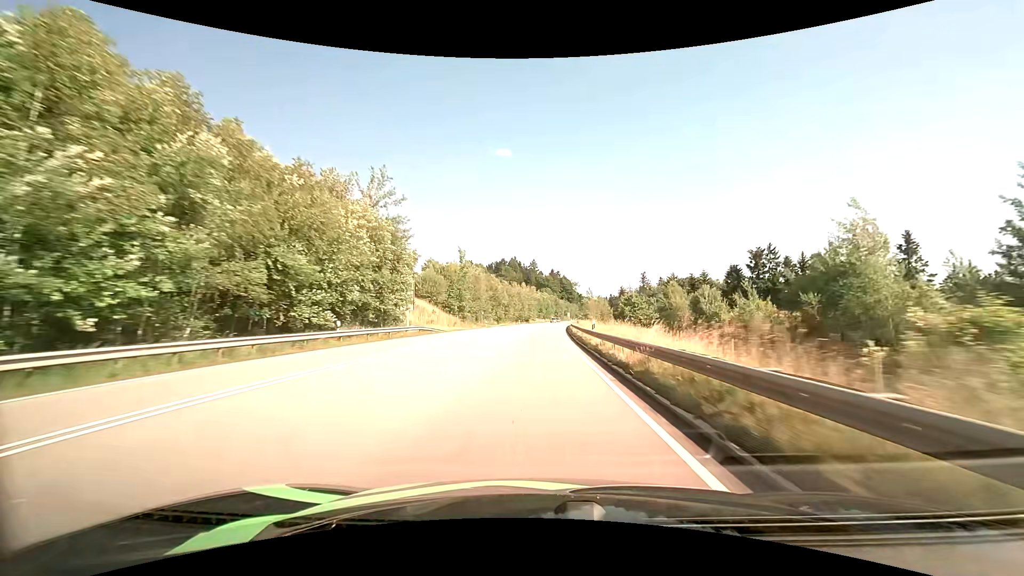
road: primary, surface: asphalt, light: Day
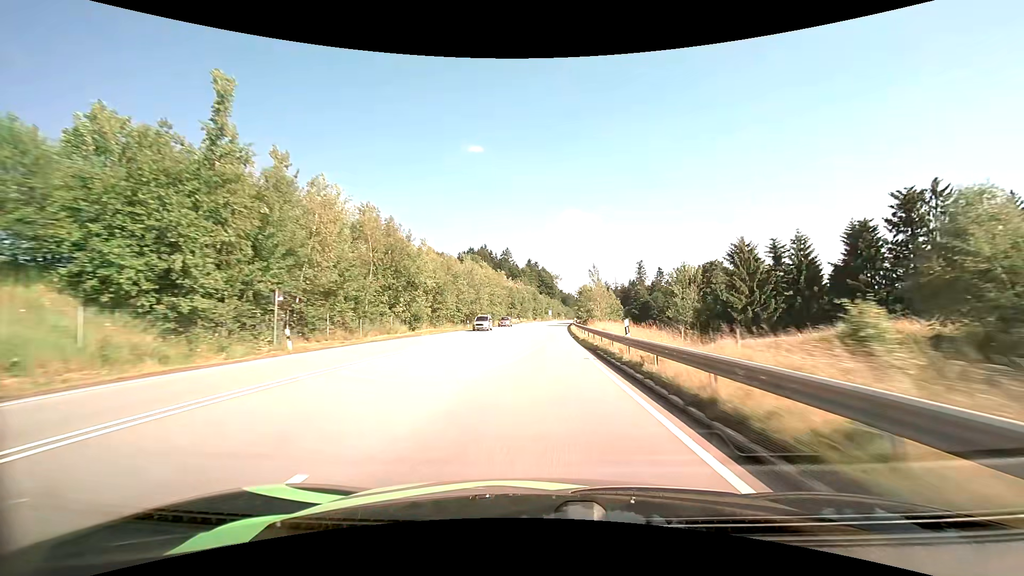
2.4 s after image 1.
(+1.3, +58.4) m; +3°
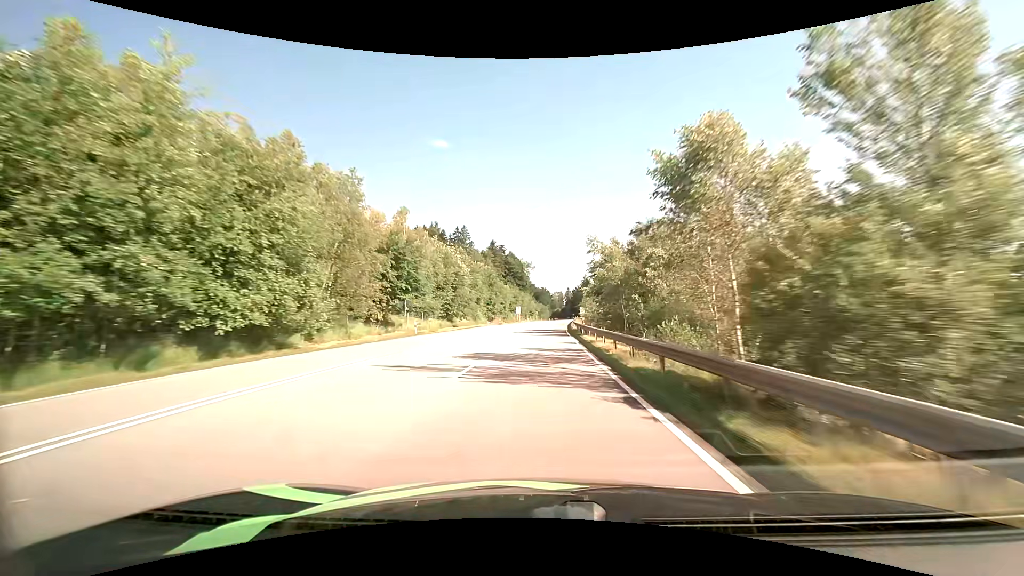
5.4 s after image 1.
(+2.3, +73.0) m; +3°
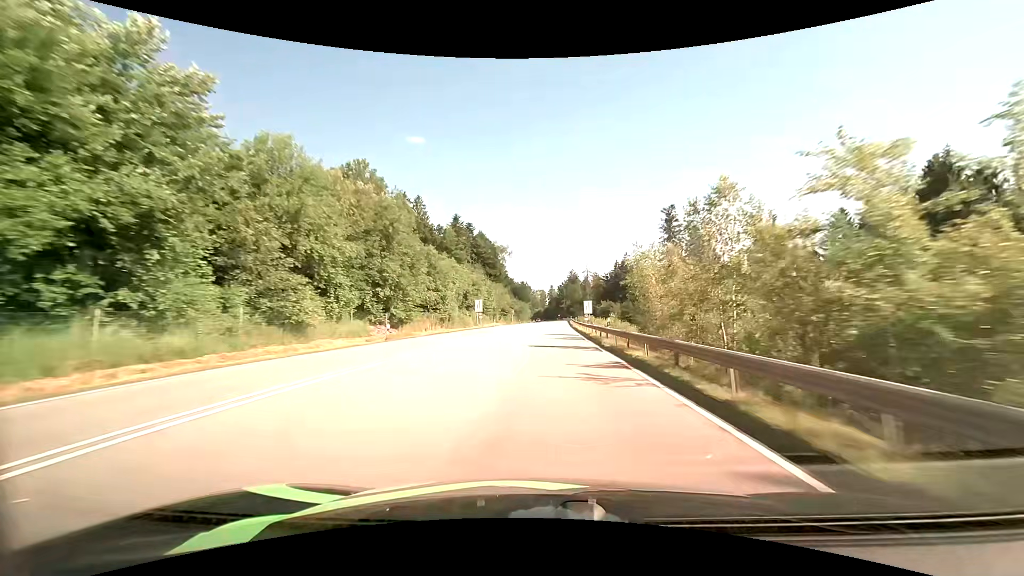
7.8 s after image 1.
(+0.9, +58.8) m; +2°
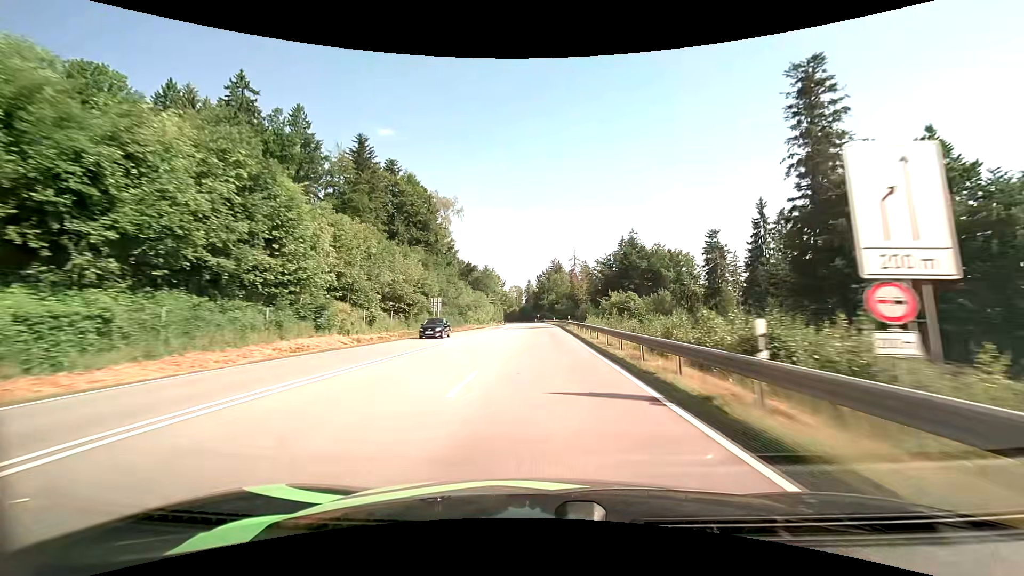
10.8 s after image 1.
(+2.6, +74.4) m; +3°
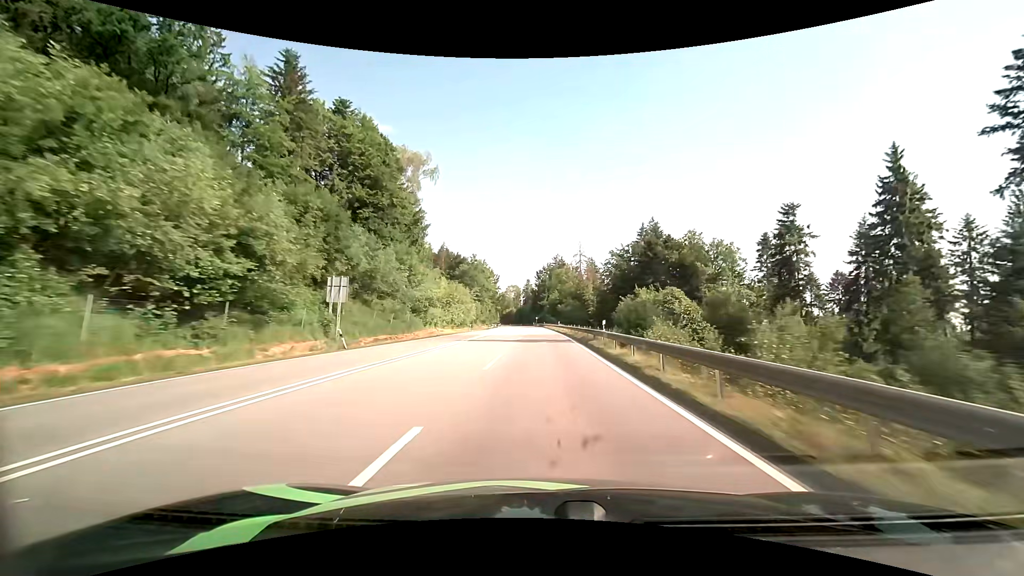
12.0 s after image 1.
(0.0, +30.4) m; 0°
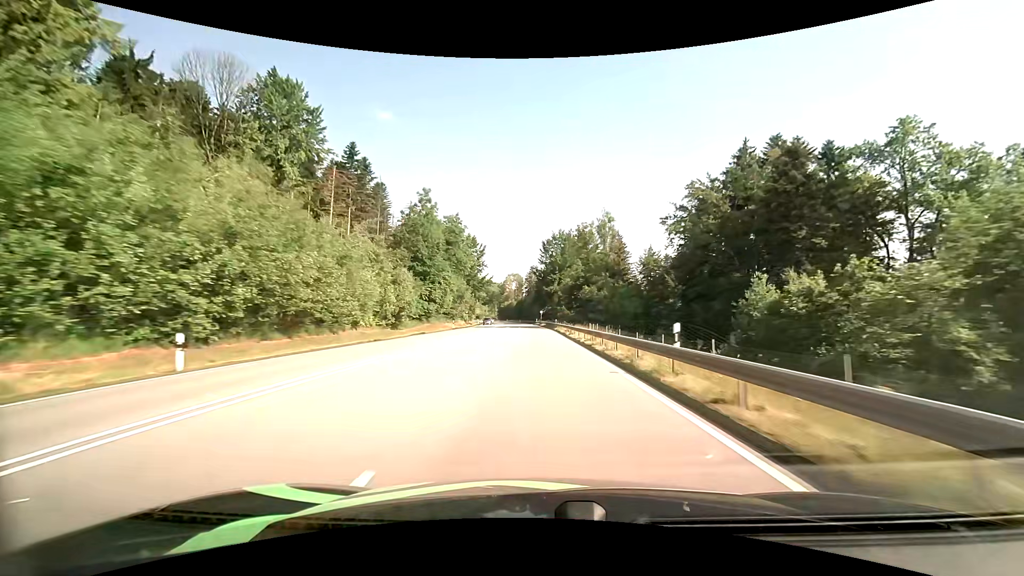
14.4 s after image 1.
(0.0, +61.4) m; 0°
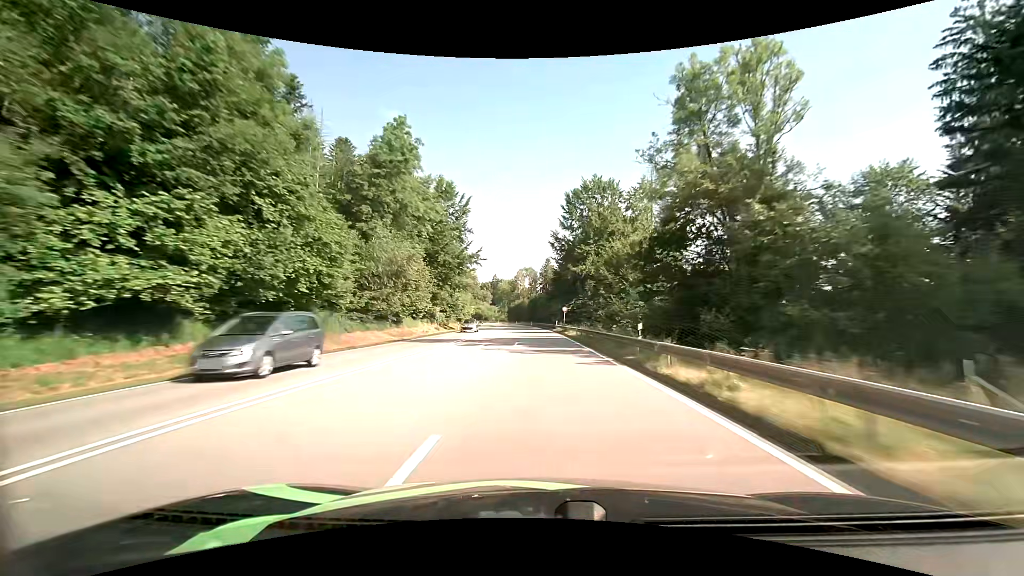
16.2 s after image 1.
(-0.7, +46.5) m; -2°
(0, +10) (0, +20) (0, +30) (0, +40) (-1, +50) (-1, +60) (-1, +70) (-2, +80) (-2, +90) (-3, +100) m
